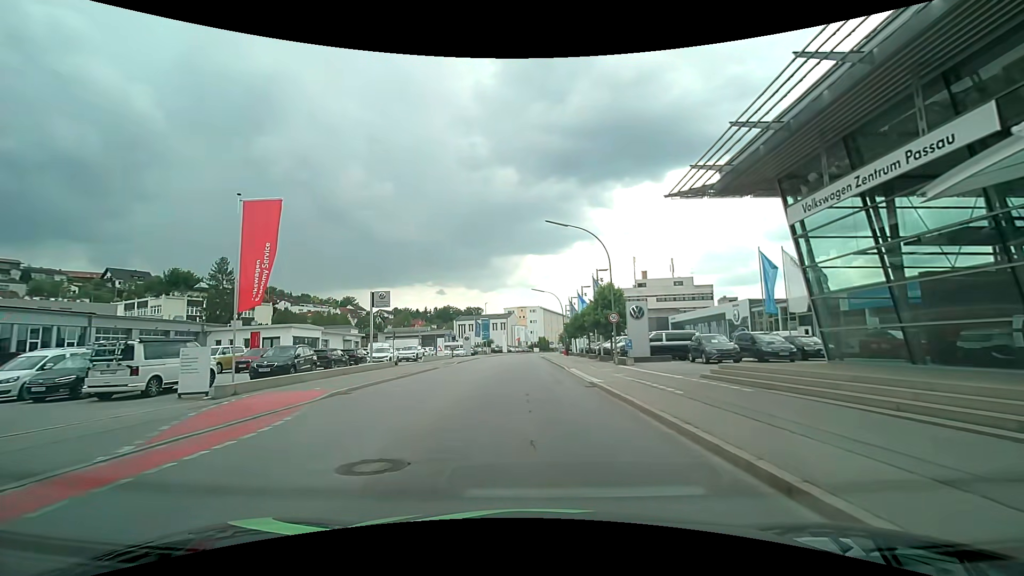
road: tertiary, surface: asphalt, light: Day
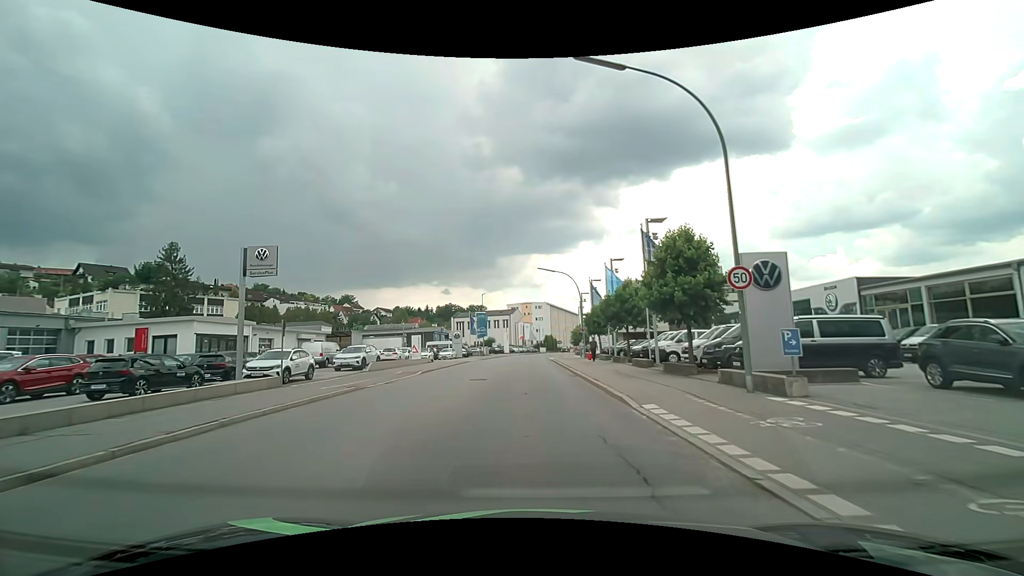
(0.0, +17.2) m; 0°
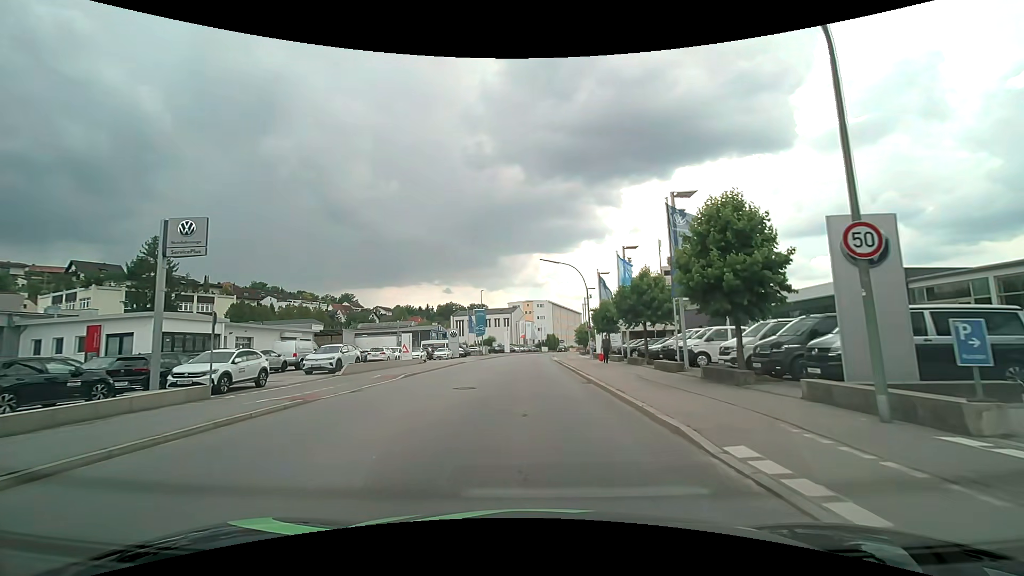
(0.0, +4.5) m; 0°
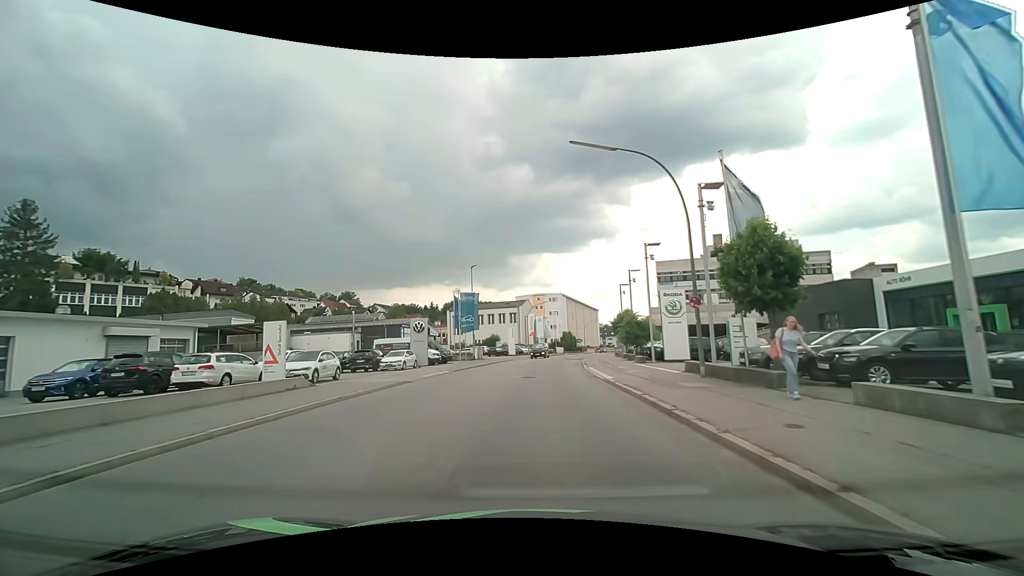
(-0.3, +25.3) m; -1°
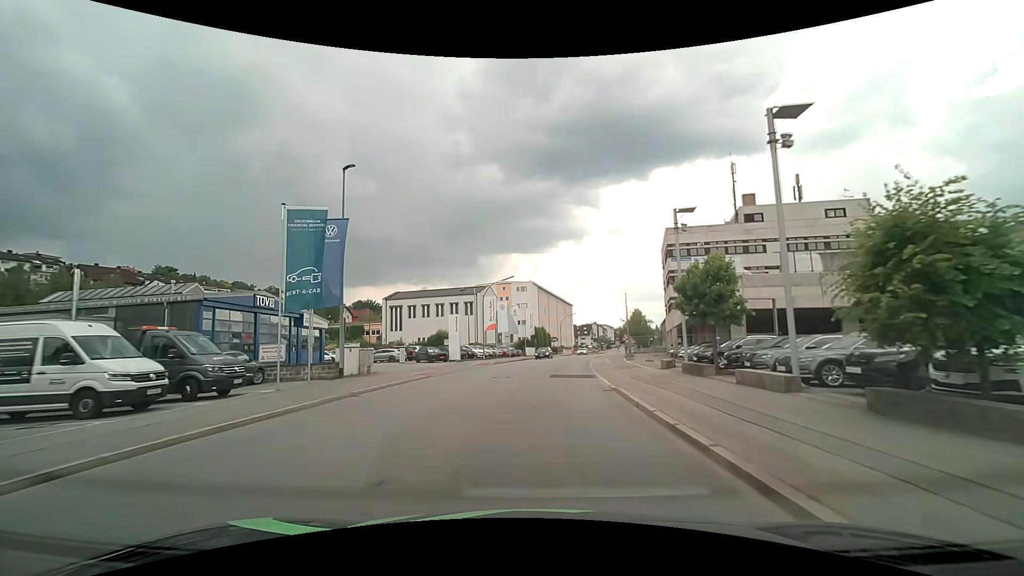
(+0.9, +31.0) m; +3°
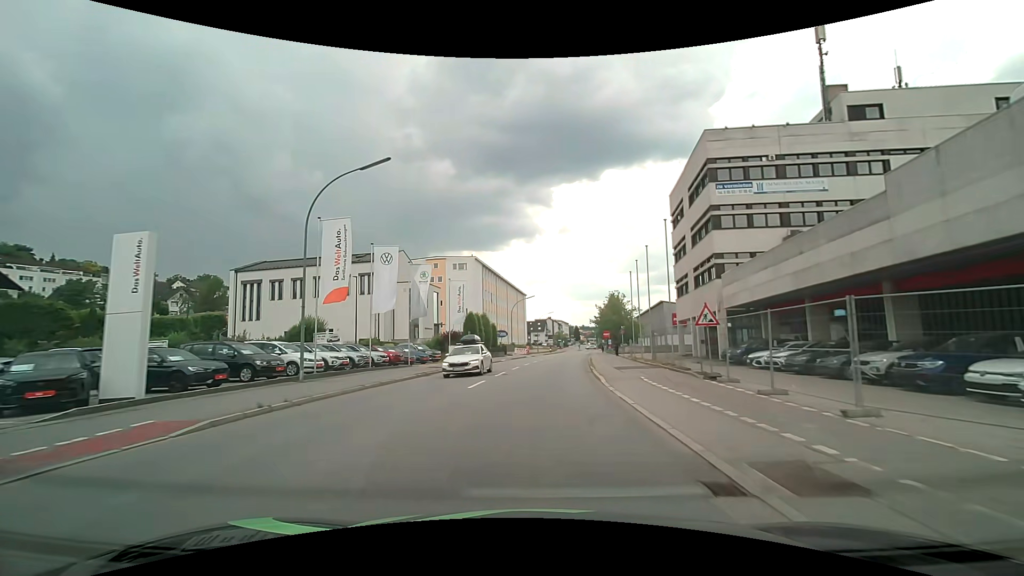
(+1.8, +34.6) m; +6°
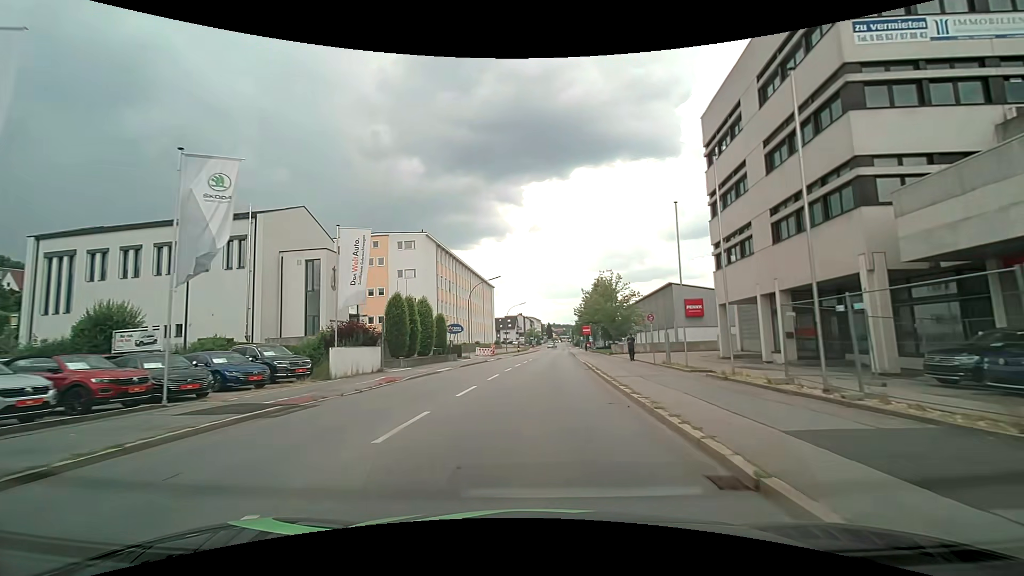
(+0.6, +20.6) m; +4°
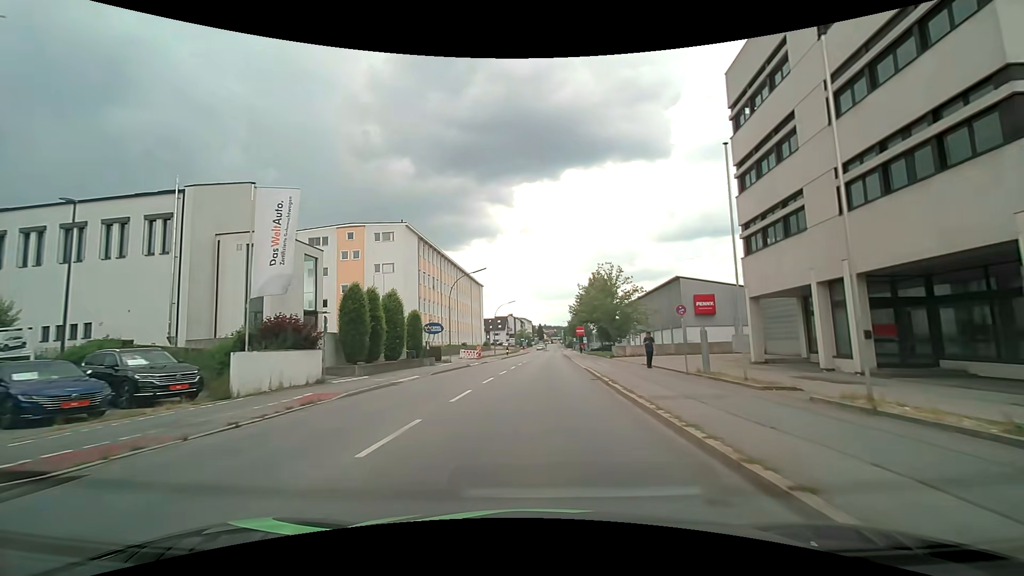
(0.0, +6.8) m; +1°
(0, +10) (+1, +20) (+1, +30) (+1, +40) (+2, +50) (+2, +60) (+3, +70) (+3, +80) (+3, +90) (+4, +100) m
